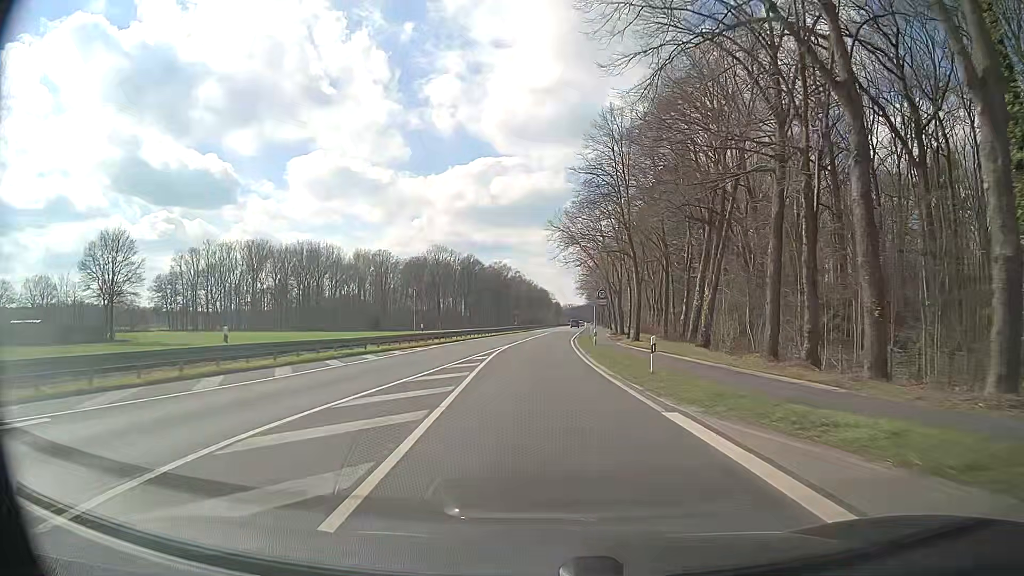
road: primary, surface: asphalt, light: Day
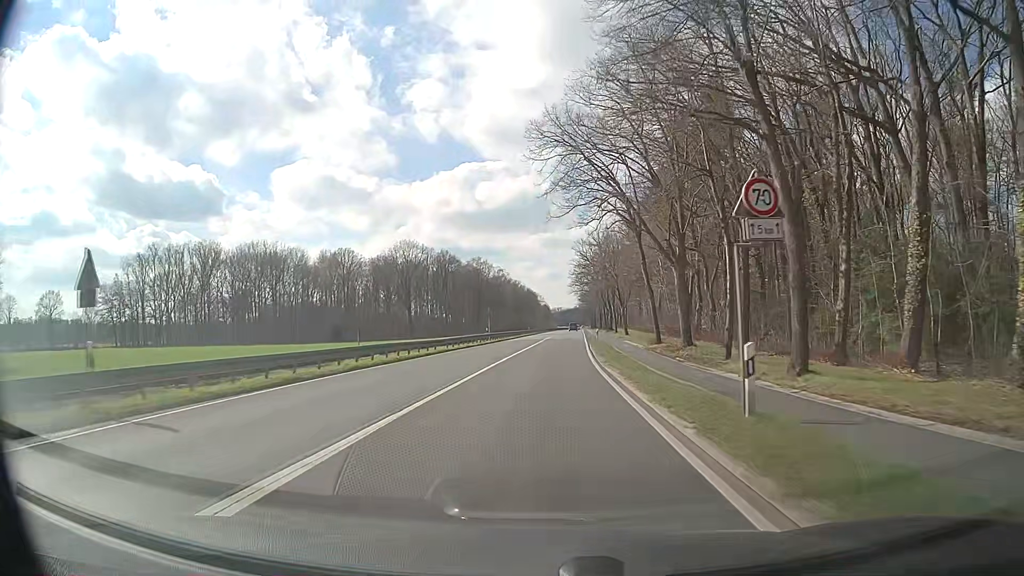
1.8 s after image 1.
(+0.4, +32.4) m; +1°
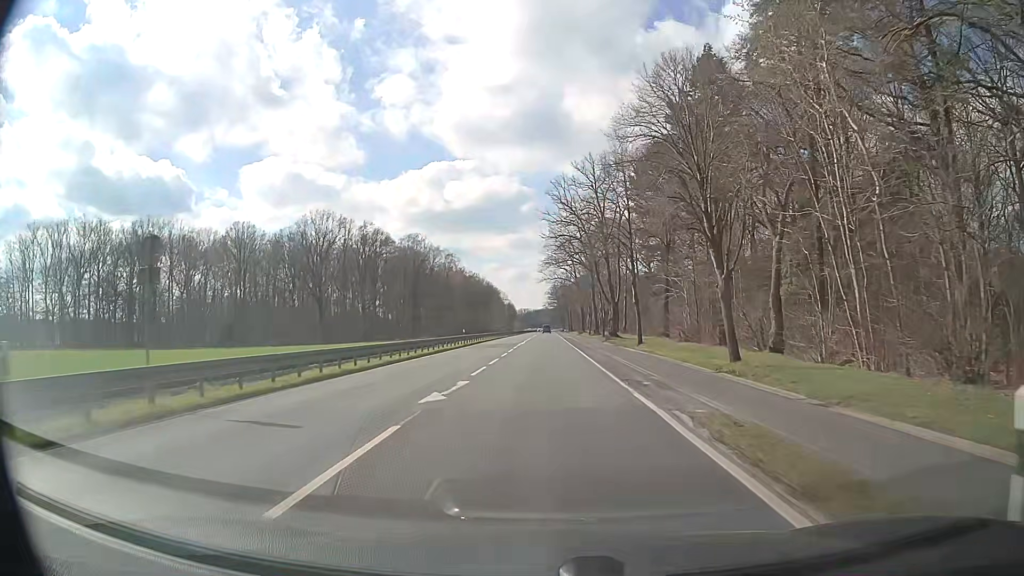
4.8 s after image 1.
(+1.7, +53.6) m; +3°
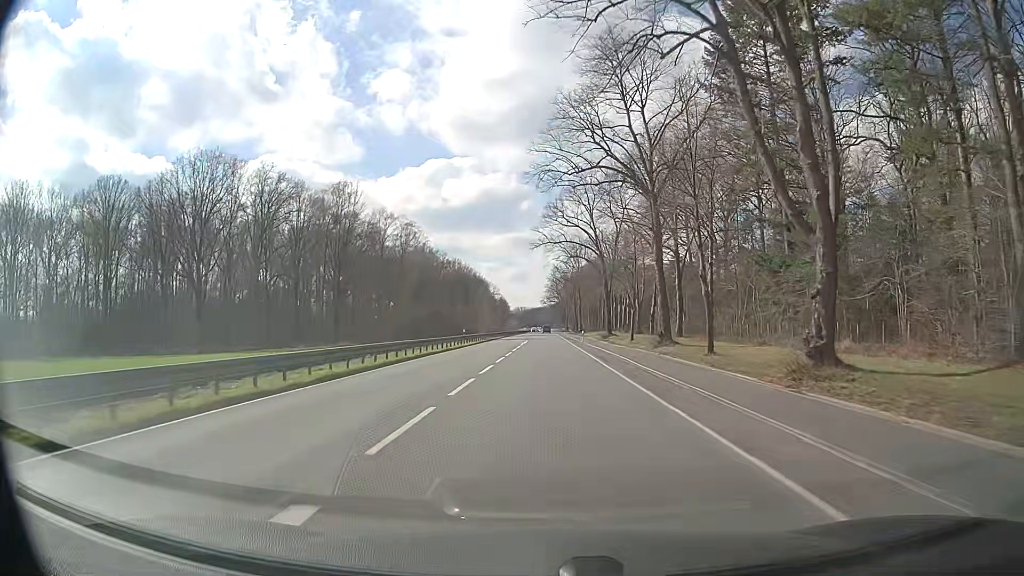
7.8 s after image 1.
(0.0, +53.7) m; 0°
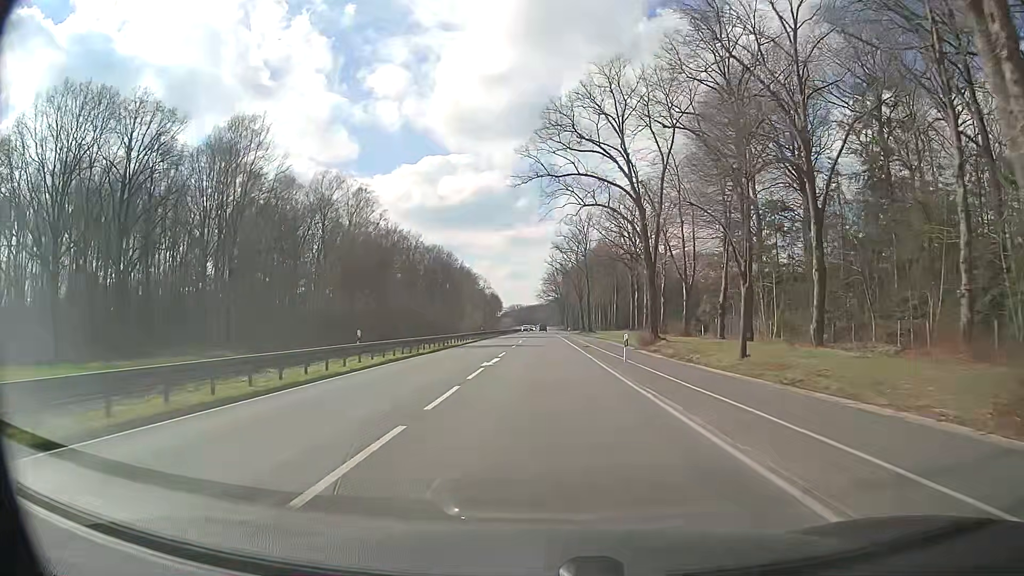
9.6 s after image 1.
(+0.1, +32.2) m; +1°
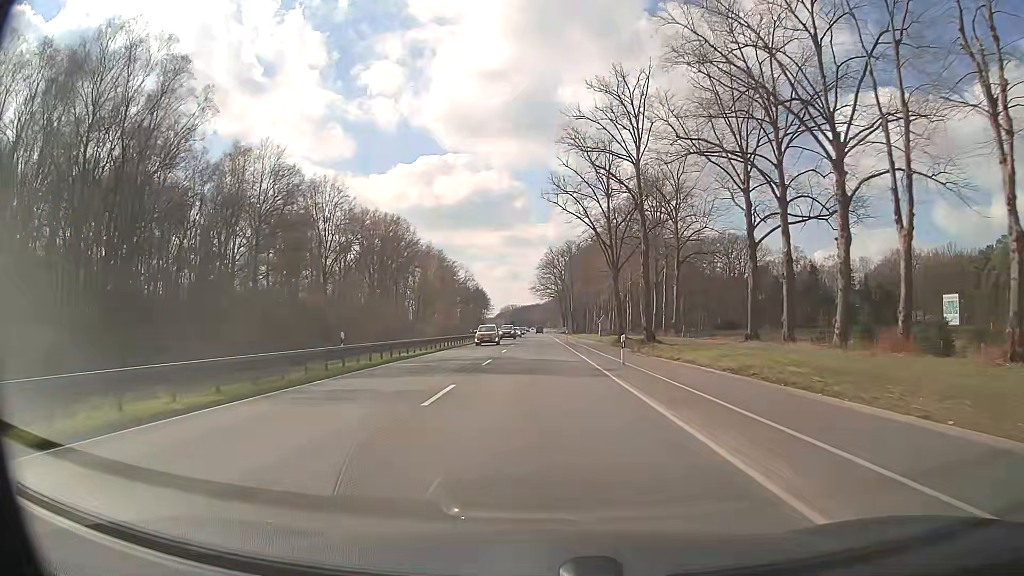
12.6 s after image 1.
(-0.4, +53.8) m; 0°
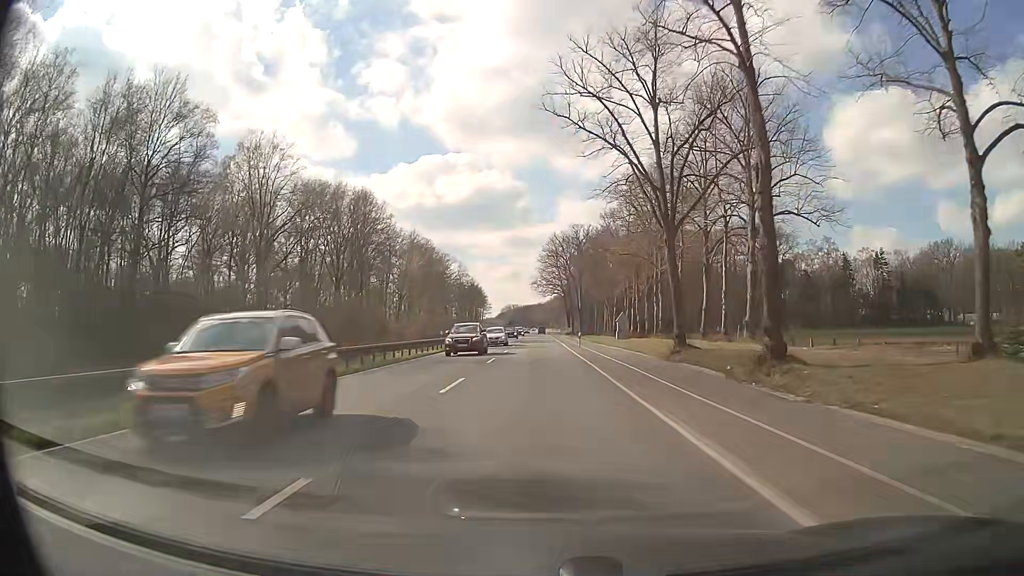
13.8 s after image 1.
(-0.1, +21.6) m; 0°
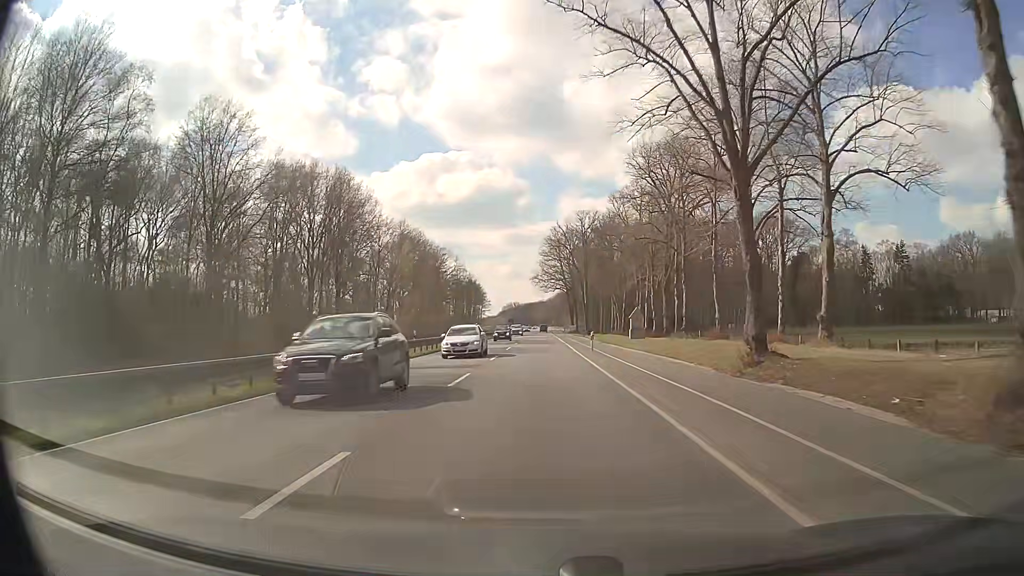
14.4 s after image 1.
(0.0, +10.8) m; 0°
(0, +10) (0, +20) (0, +30) (0, +40) (0, +50) (0, +60) (-1, +70) (-1, +80) (-1, +90) (-1, +100) m
